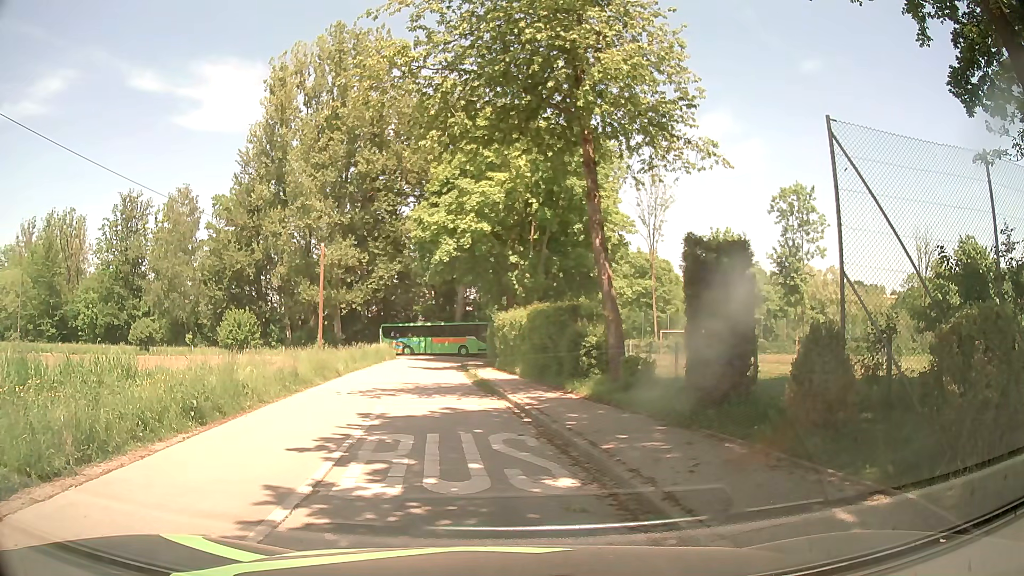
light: Day
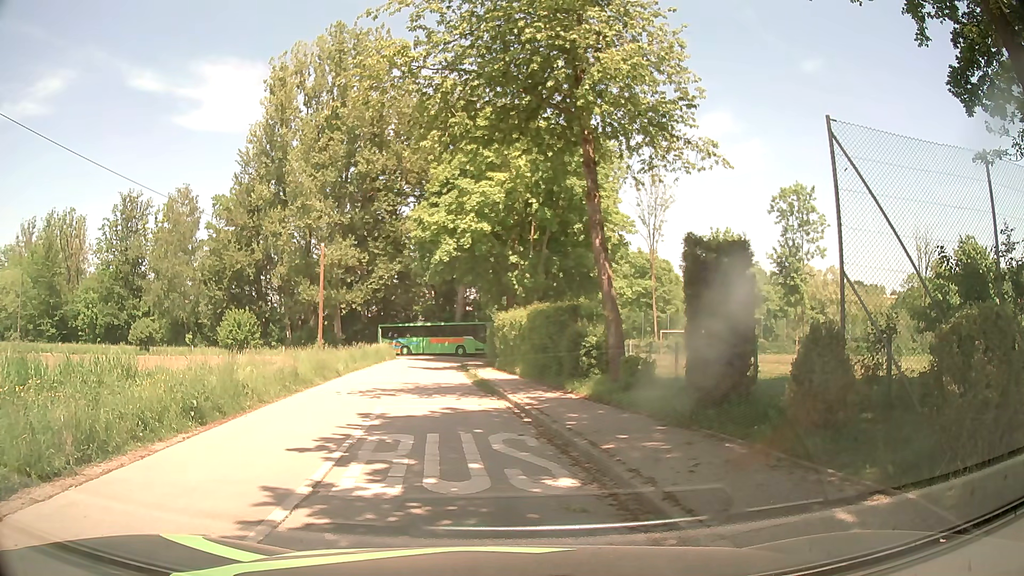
(0.0, 0.0) m; 0°
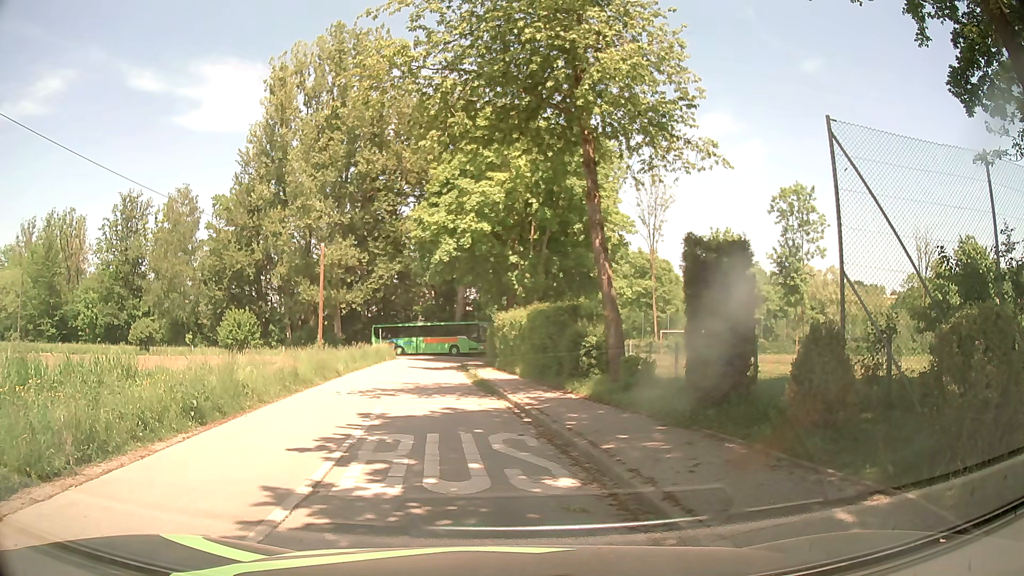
(0.0, 0.0) m; 0°
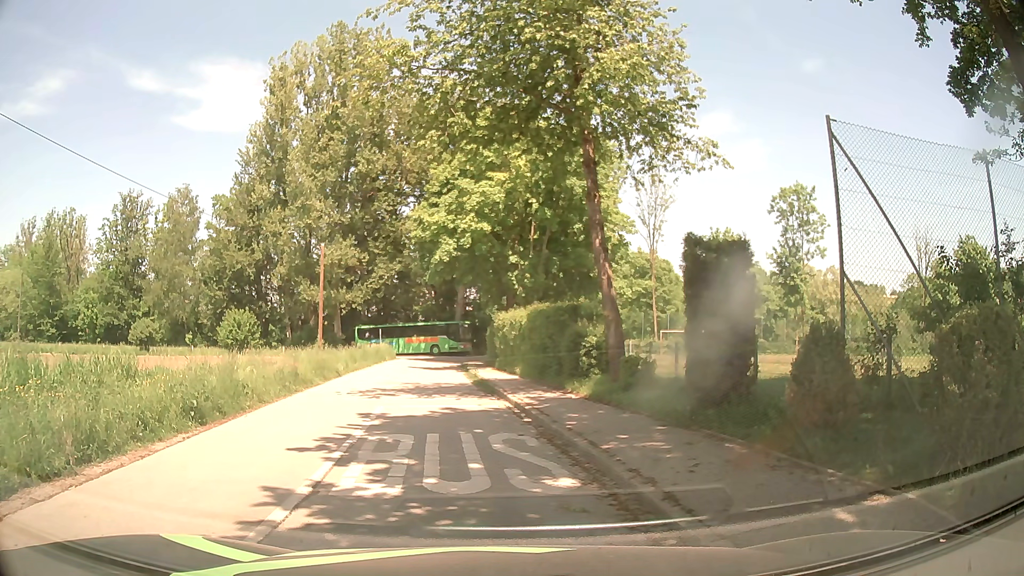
(0.0, 0.0) m; 0°
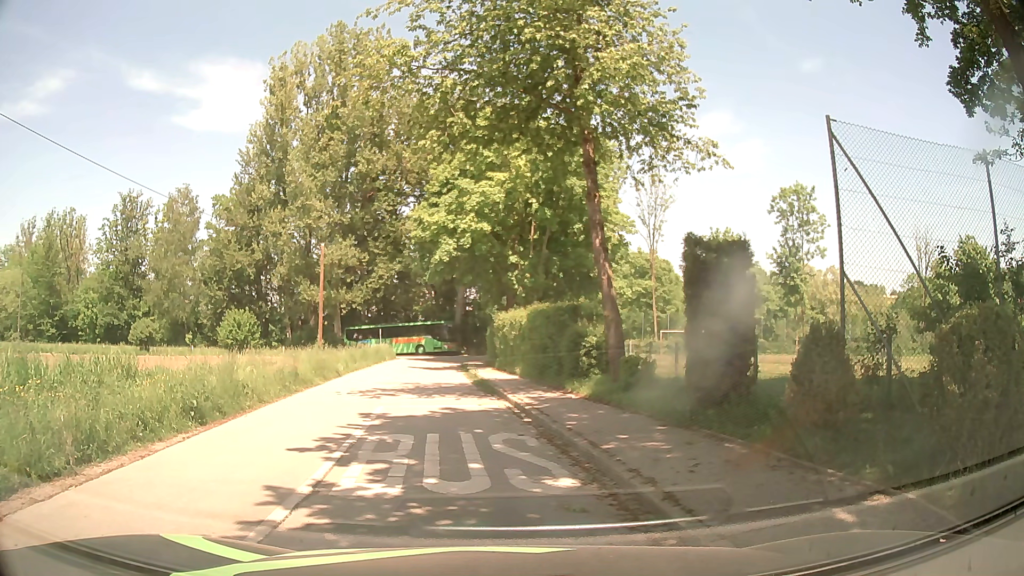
(0.0, 0.0) m; 0°
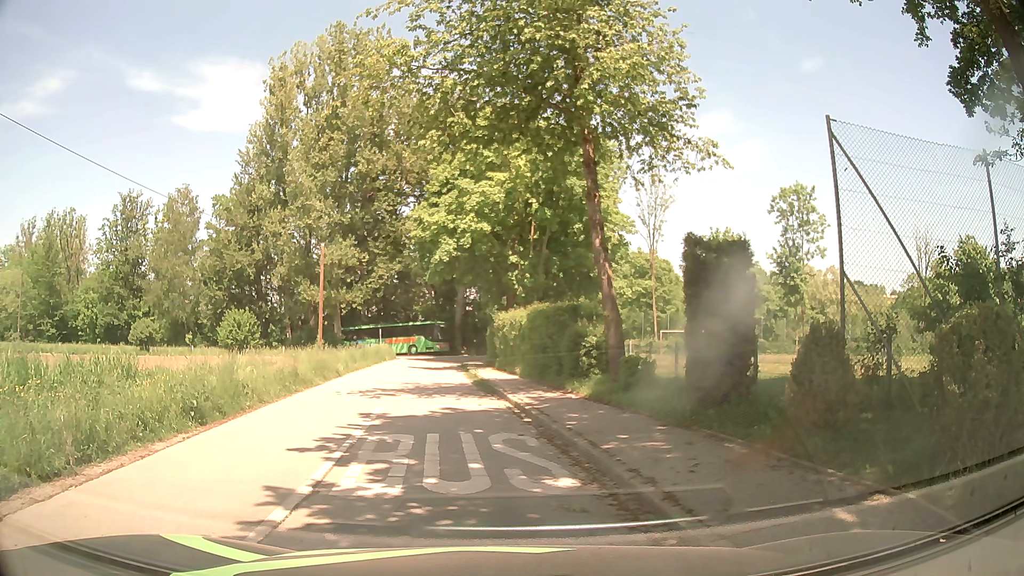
(0.0, 0.0) m; 0°
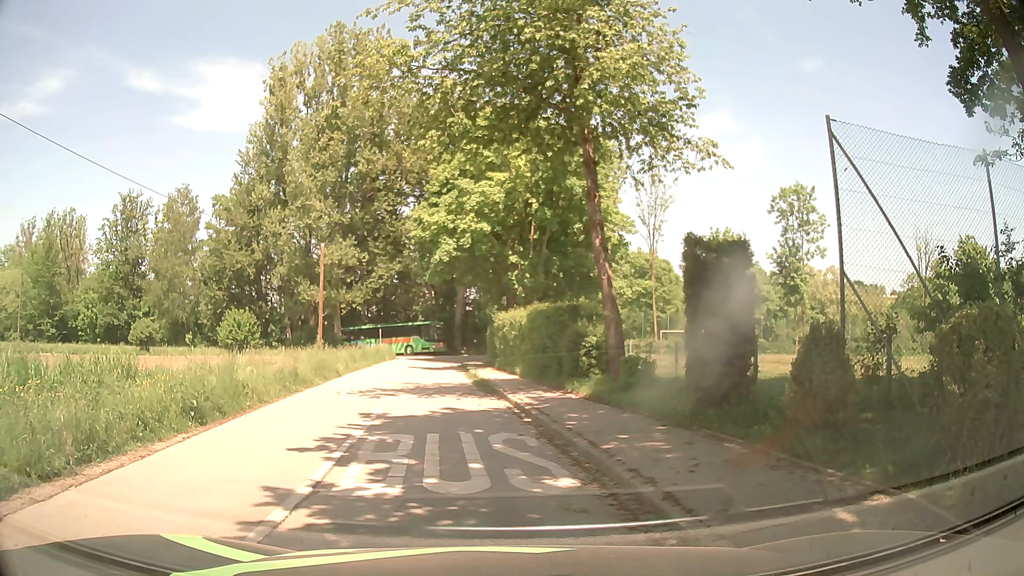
(0.0, 0.0) m; 0°
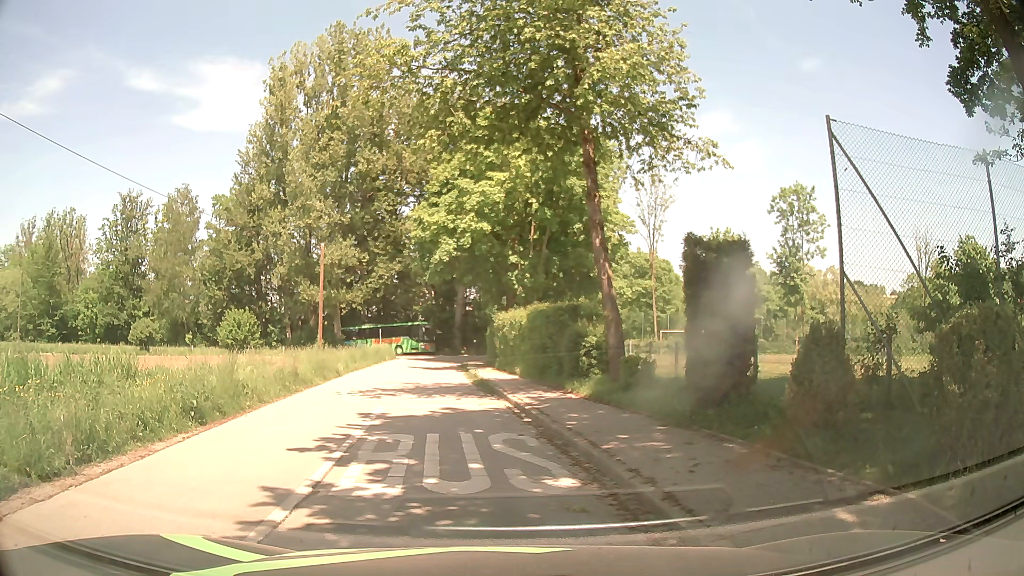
(0.0, 0.0) m; 0°
